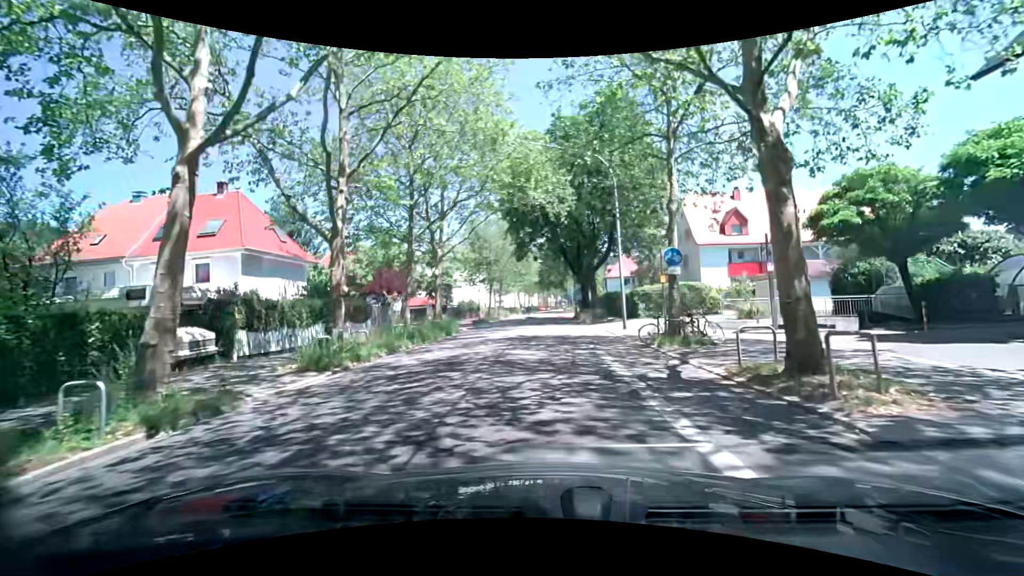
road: secondary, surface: asphalt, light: Day
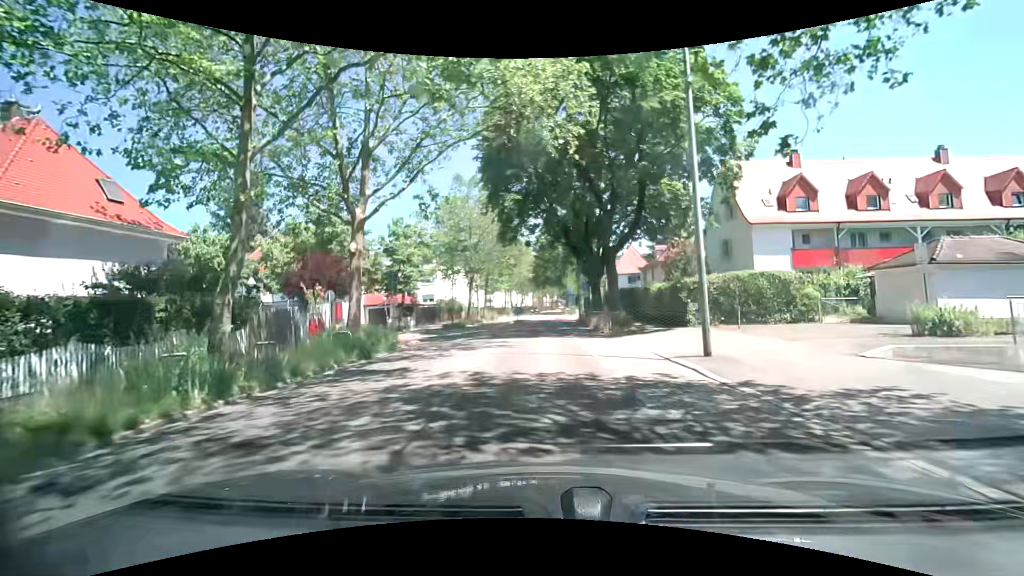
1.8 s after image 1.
(+0.1, +13.4) m; 0°
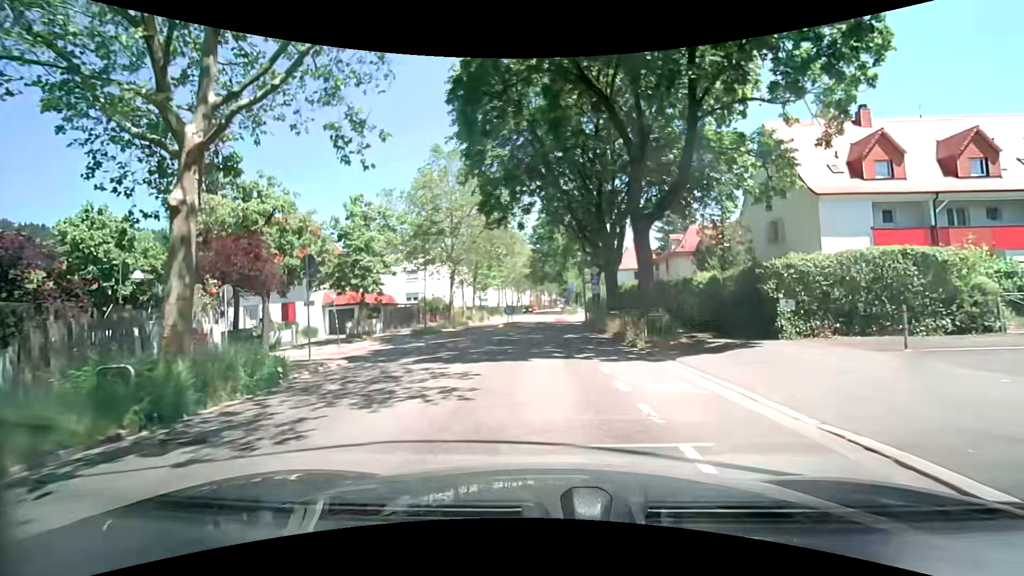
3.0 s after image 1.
(+0.1, +8.9) m; 0°
(0, +10) (0, +20) (0, +30) (0, +40) (0, +50) (0, +60) (0, +70) (0, +80) (0, +90) (+1, +100) m
